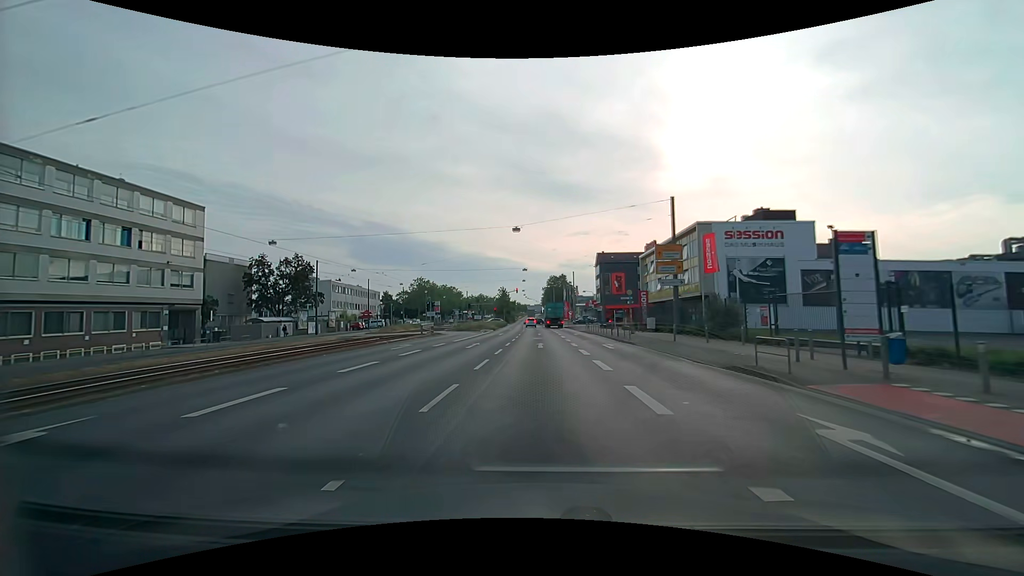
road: primary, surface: asphalt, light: Day
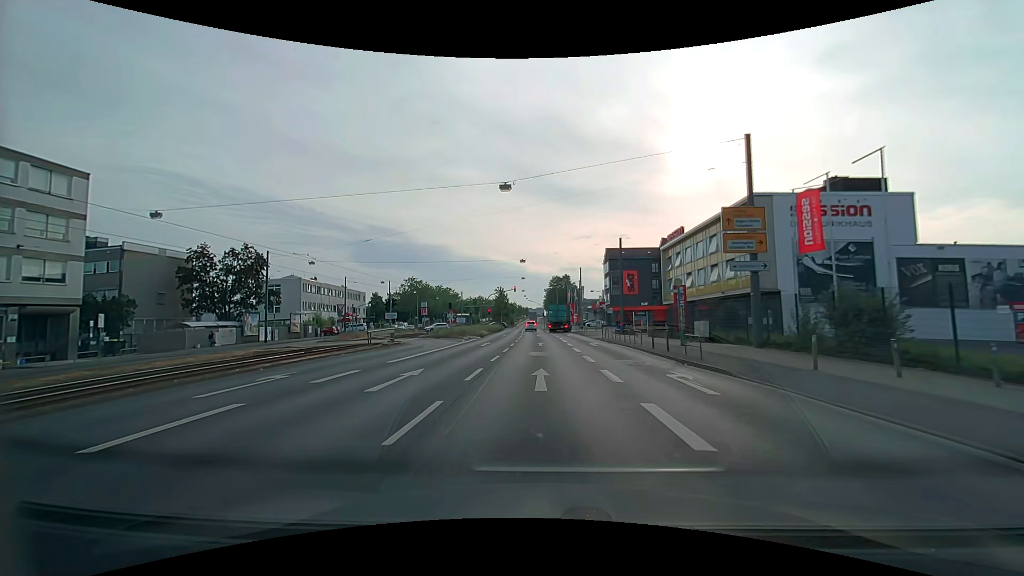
(0.0, +13.6) m; 0°
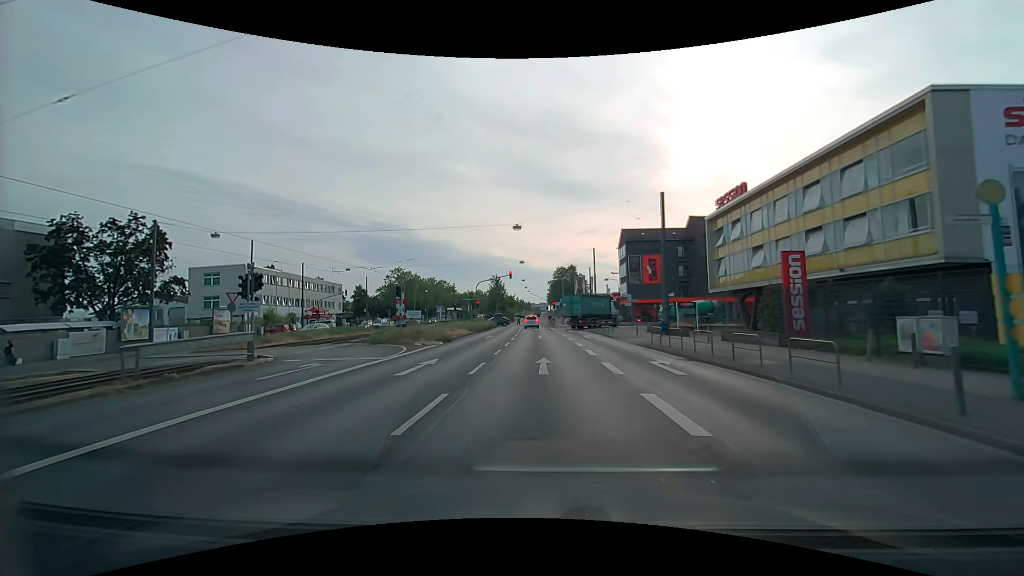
(-0.1, +17.7) m; -1°
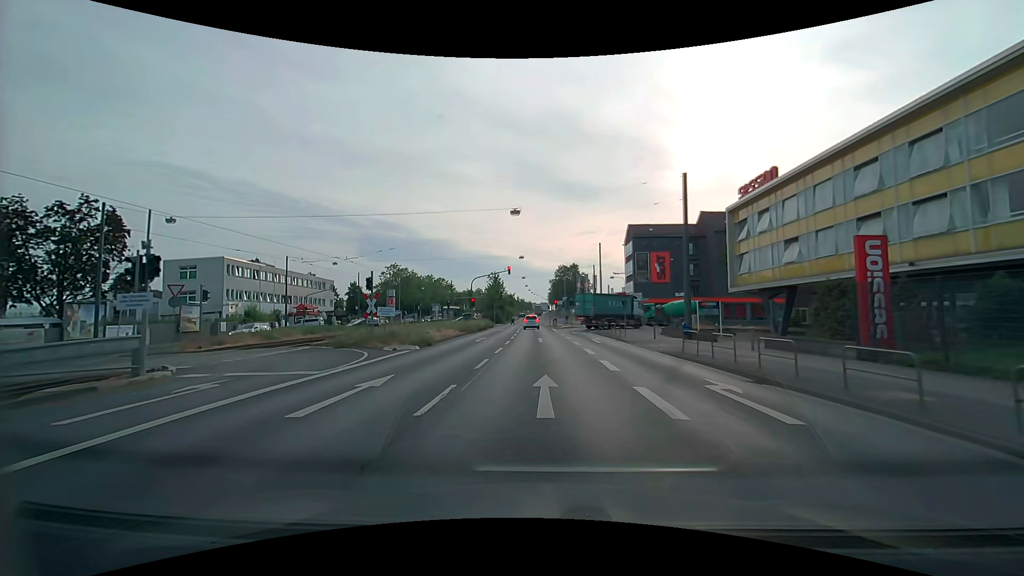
(0.0, +5.1) m; 0°
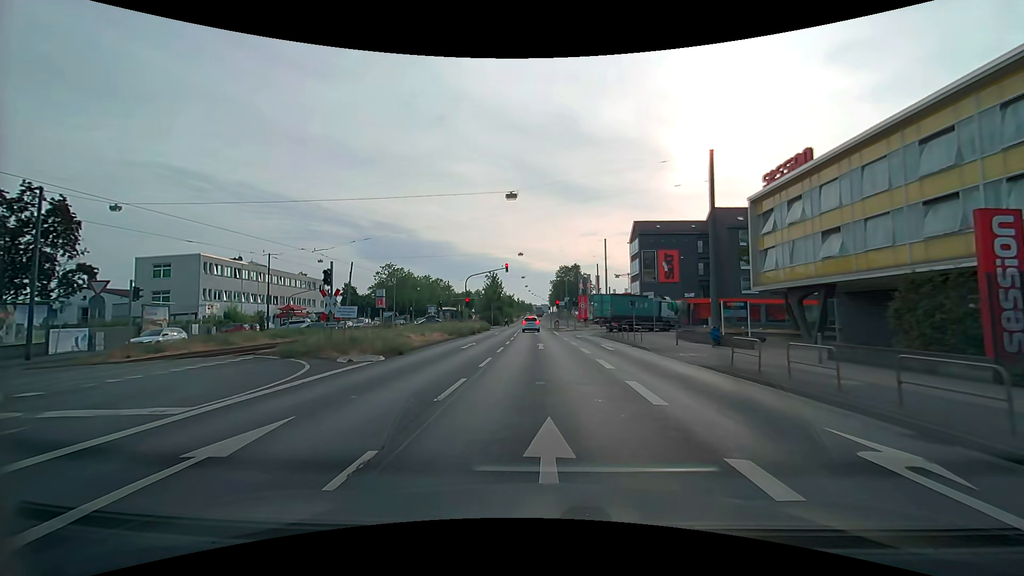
(0.0, +4.8) m; 0°
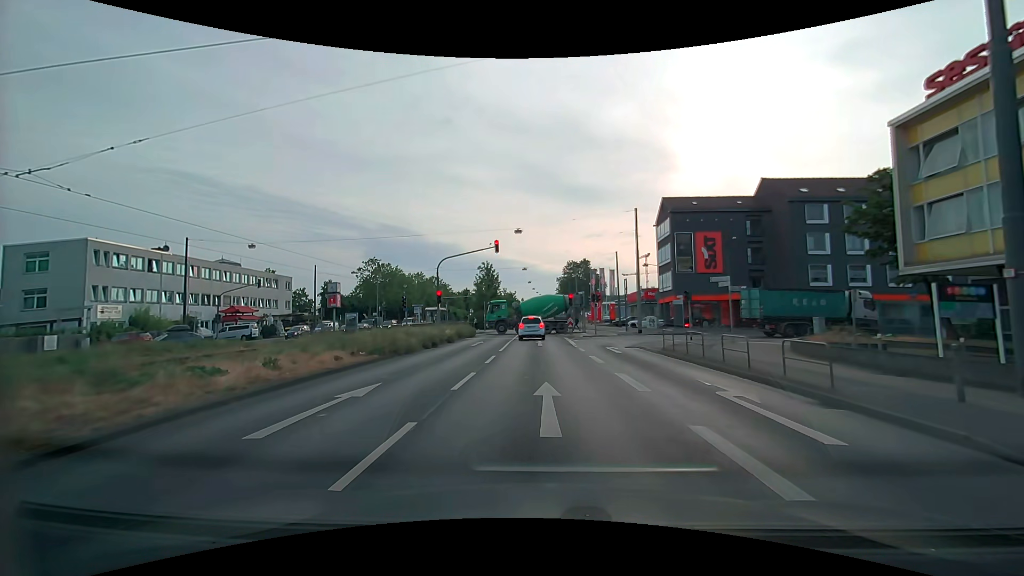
(0.0, +16.4) m; 0°
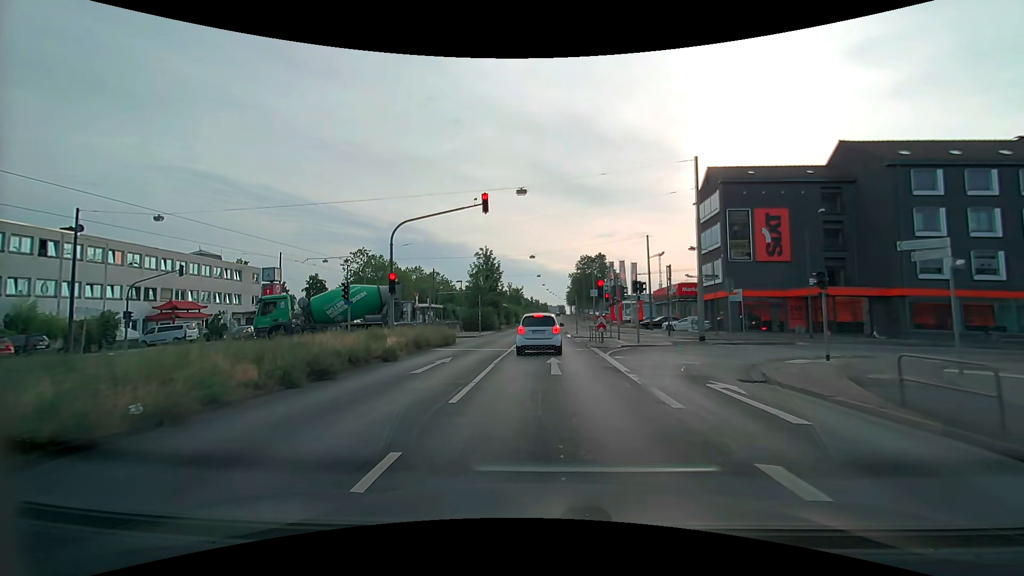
(-0.2, +13.5) m; -1°
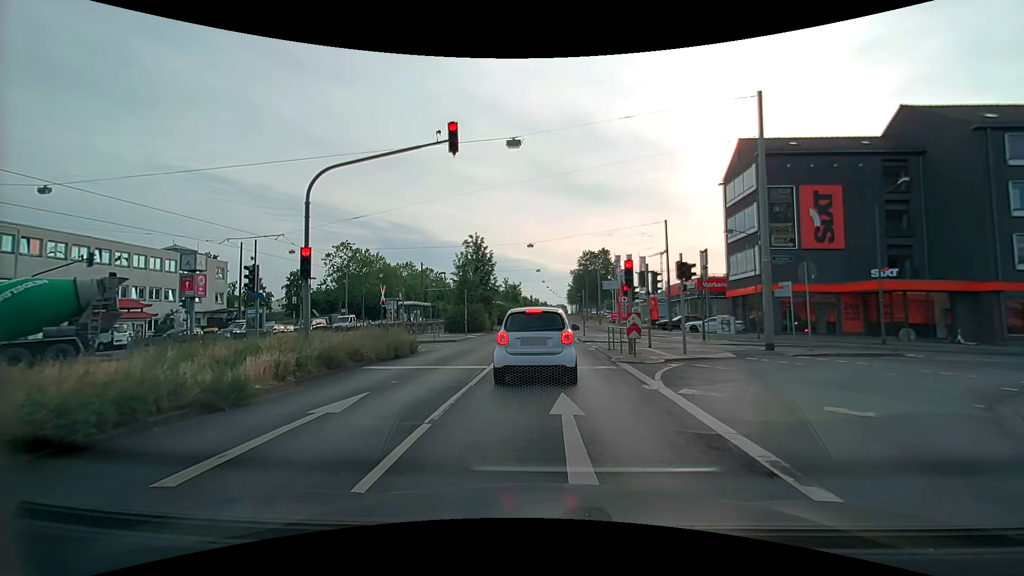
(0.0, +8.2) m; 0°
(0, +10) (0, +20) (0, +30) (0, +40) (+1, +50) (+1, +60) (+1, +70) (+1, +80) (+1, +90) (+2, +100) m
